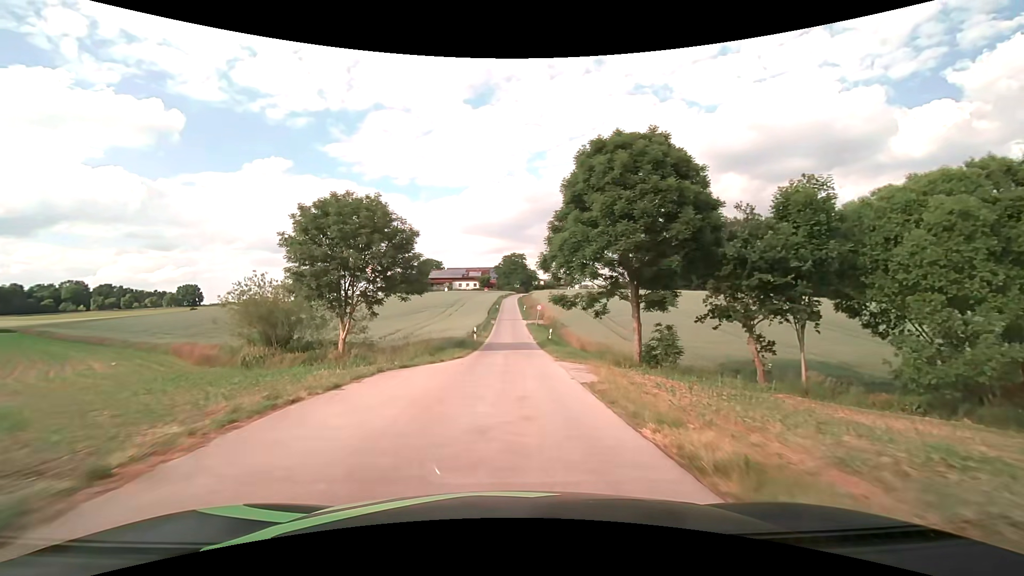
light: Day
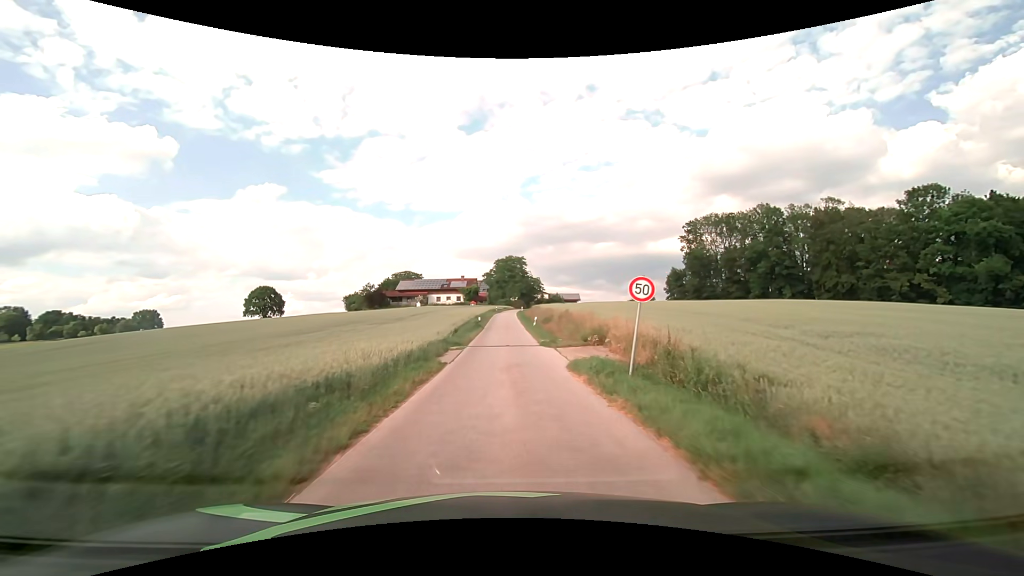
(+0.3, +42.1) m; +1°
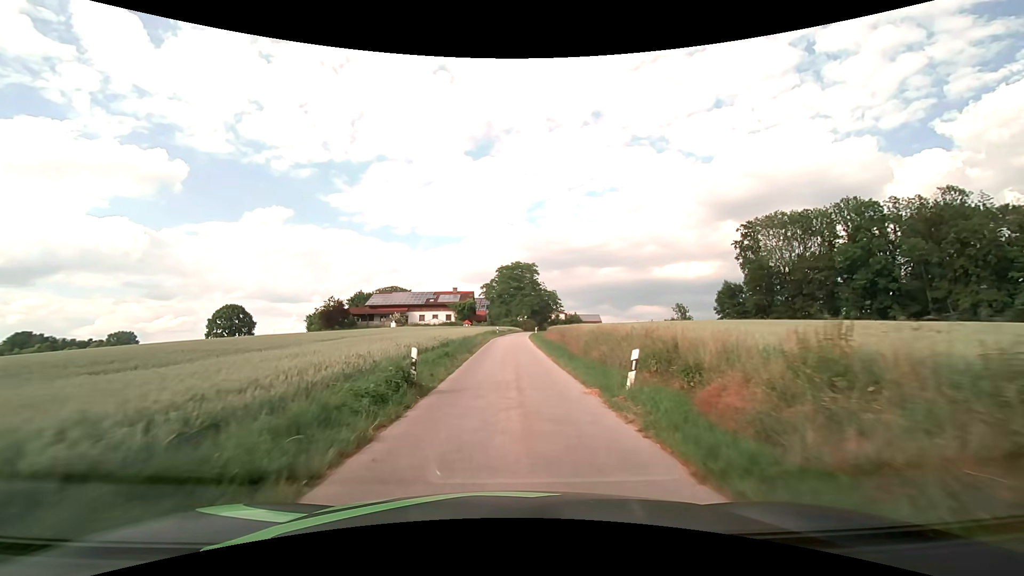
(-0.2, +30.4) m; 0°
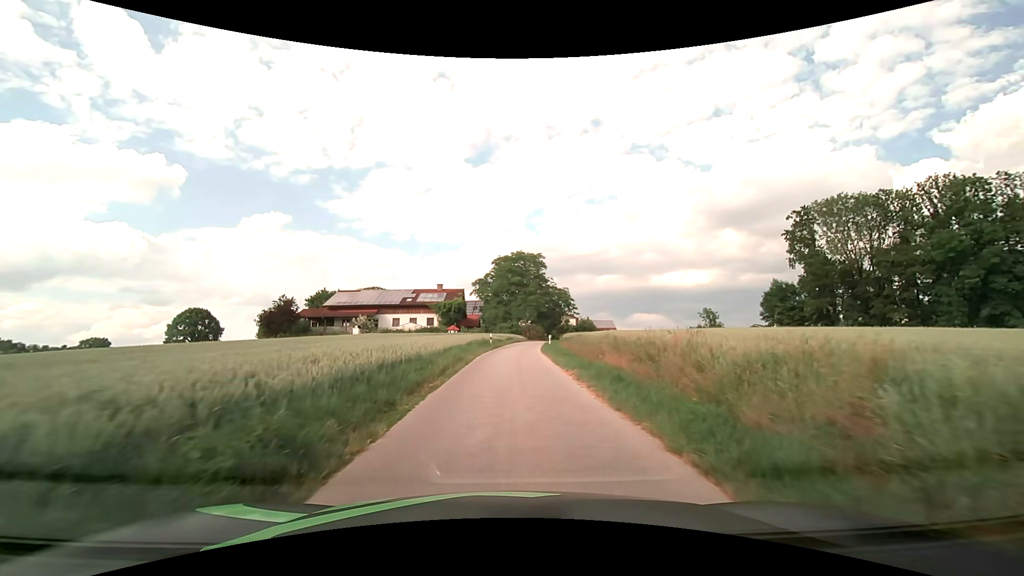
(-0.1, +20.6) m; 0°
(0, +10) (0, +20) (0, +30) (+1, +40) (+2, +50) (+4, +60) (+7, +69) (+11, +79) (+15, +88) (+18, +97) m
